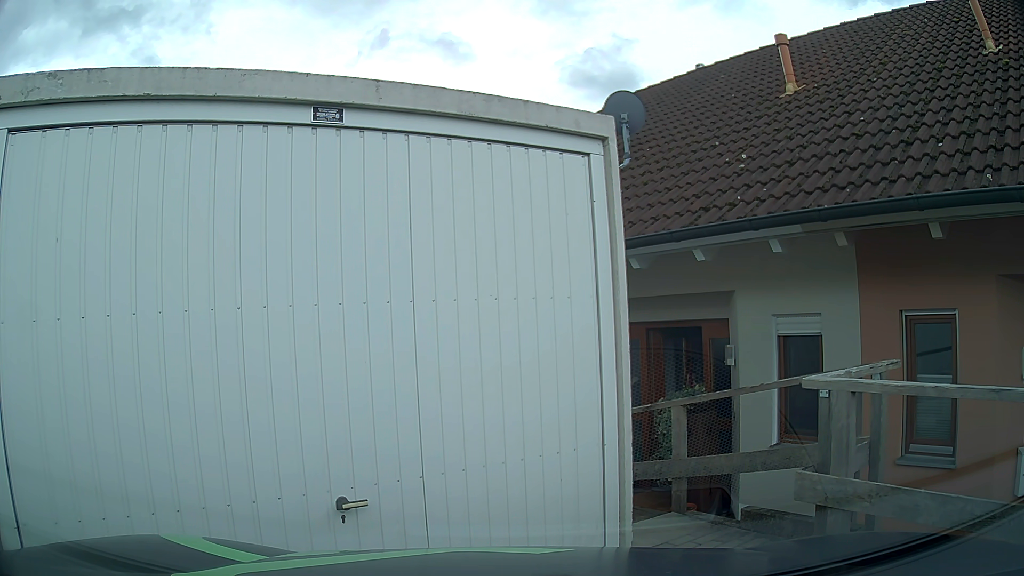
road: residential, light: Day
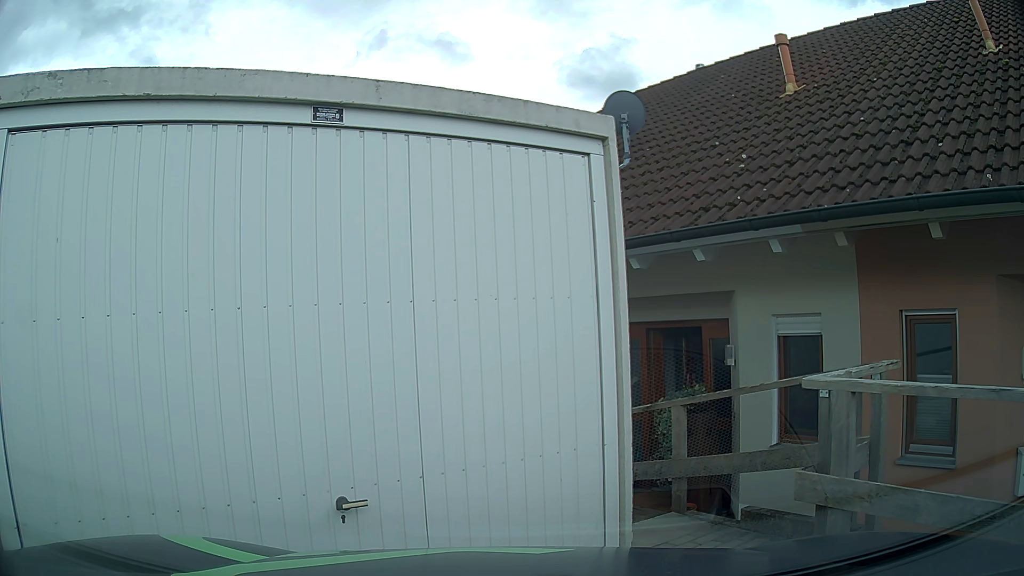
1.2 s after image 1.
(0.0, 0.0) m; 0°
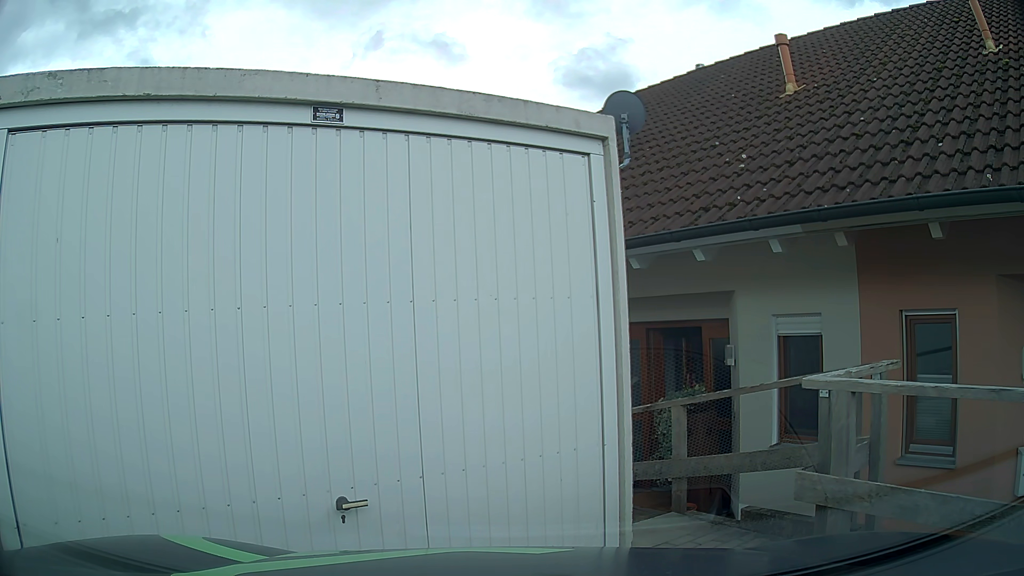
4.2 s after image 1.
(0.0, 0.0) m; 0°
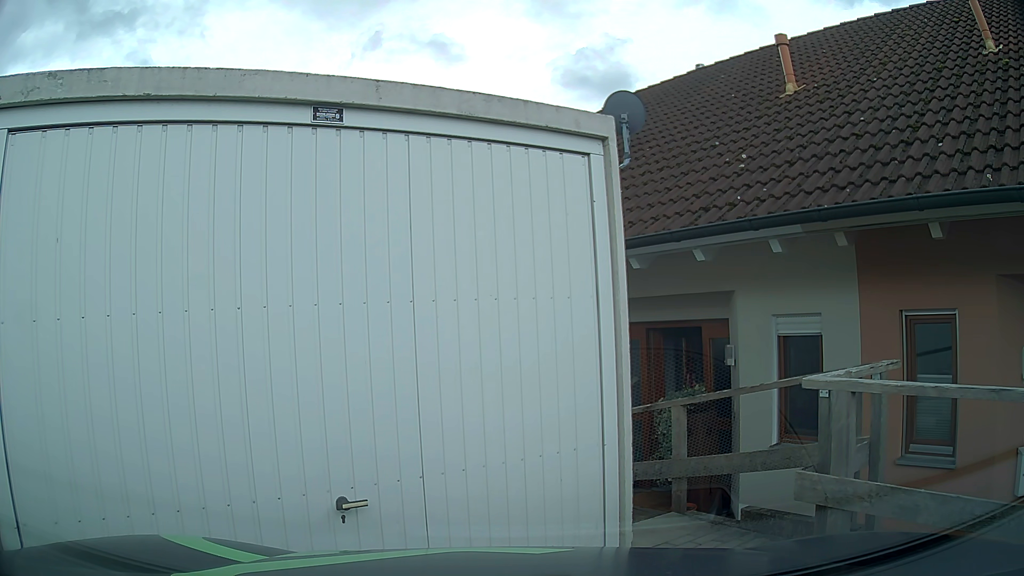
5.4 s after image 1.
(0.0, 0.0) m; 0°
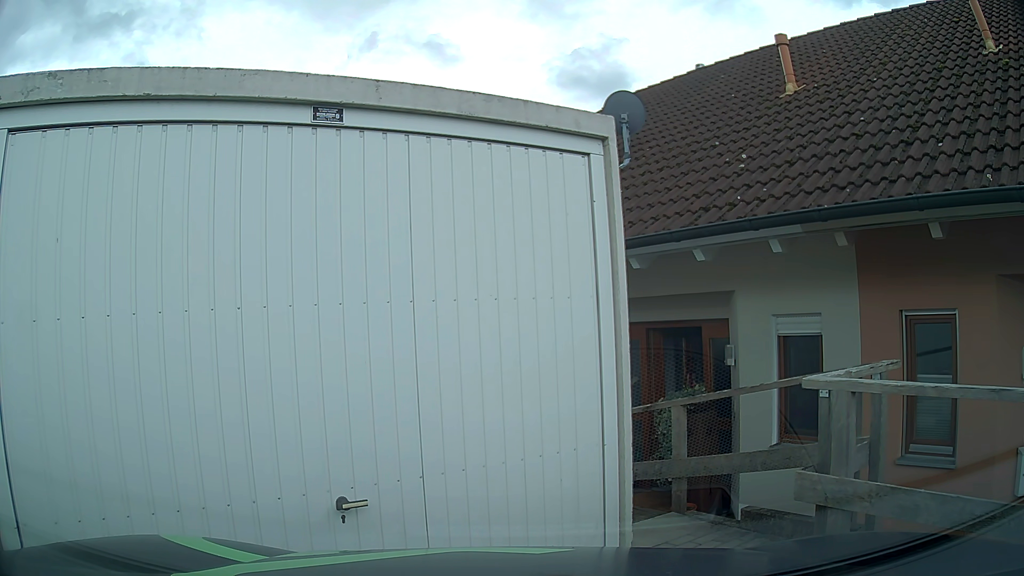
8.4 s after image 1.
(0.0, 0.0) m; 0°
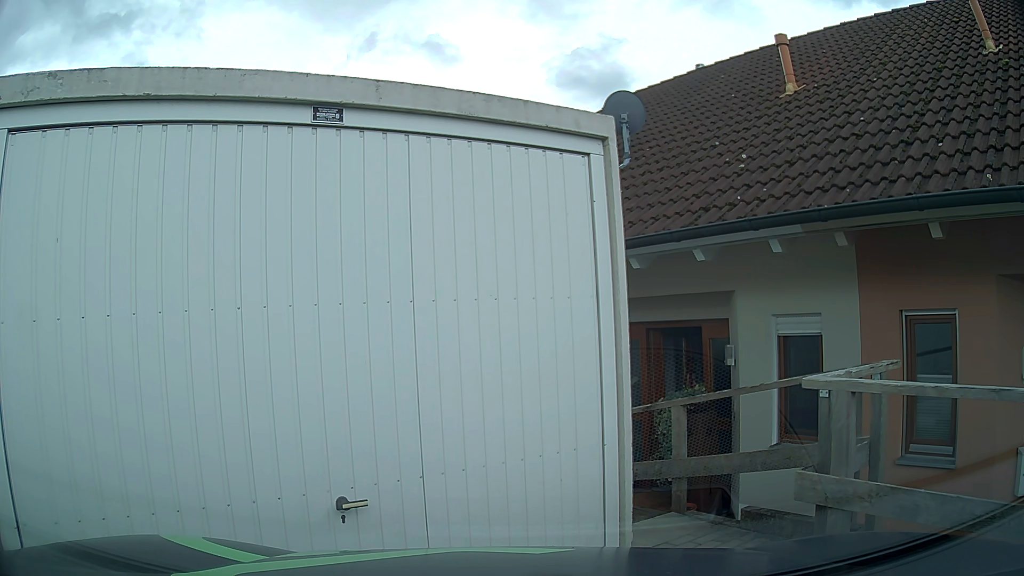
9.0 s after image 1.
(0.0, 0.0) m; 0°
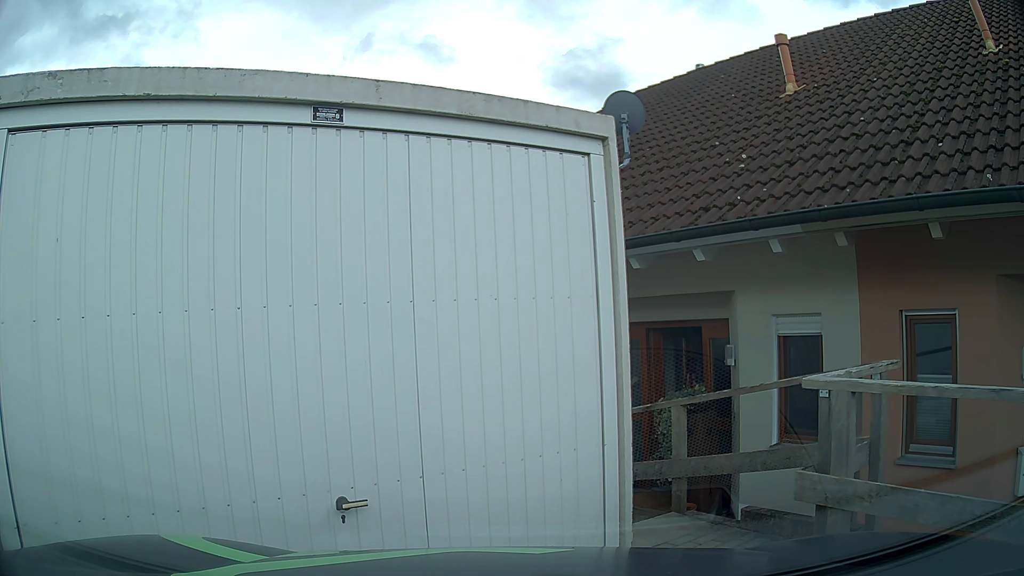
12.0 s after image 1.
(0.0, 0.0) m; 0°
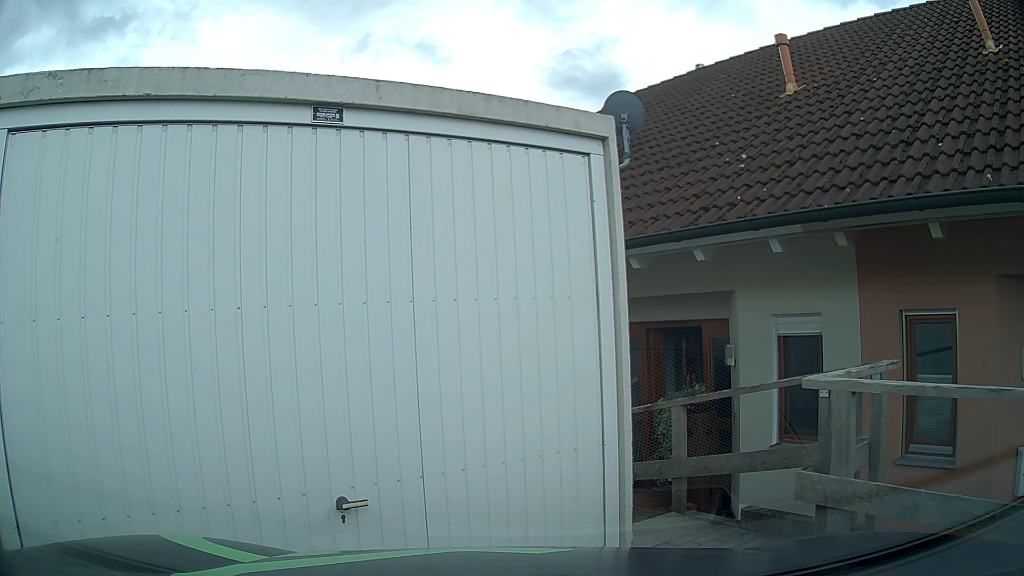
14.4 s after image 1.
(0.0, 0.0) m; 0°
